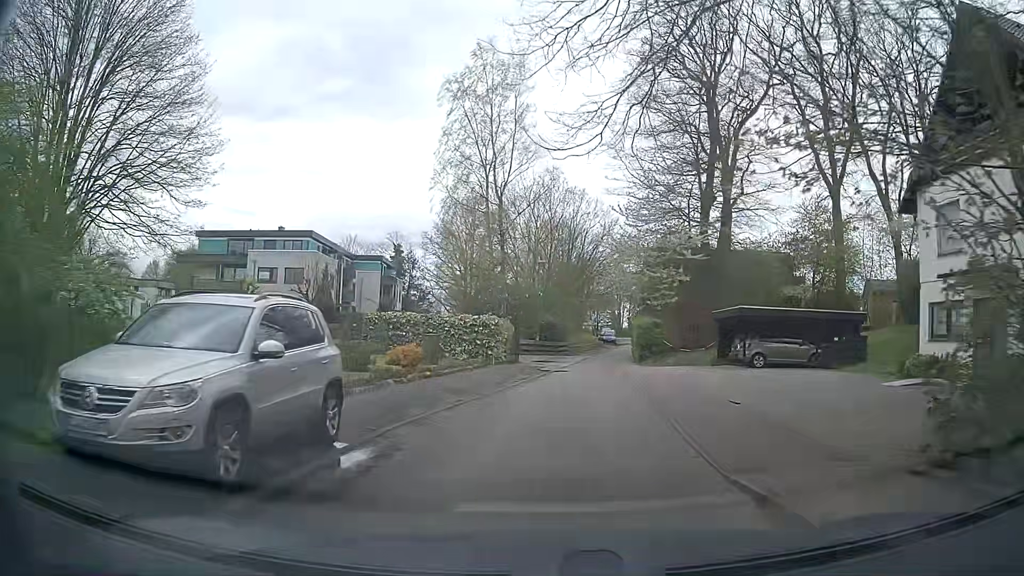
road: residential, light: Day
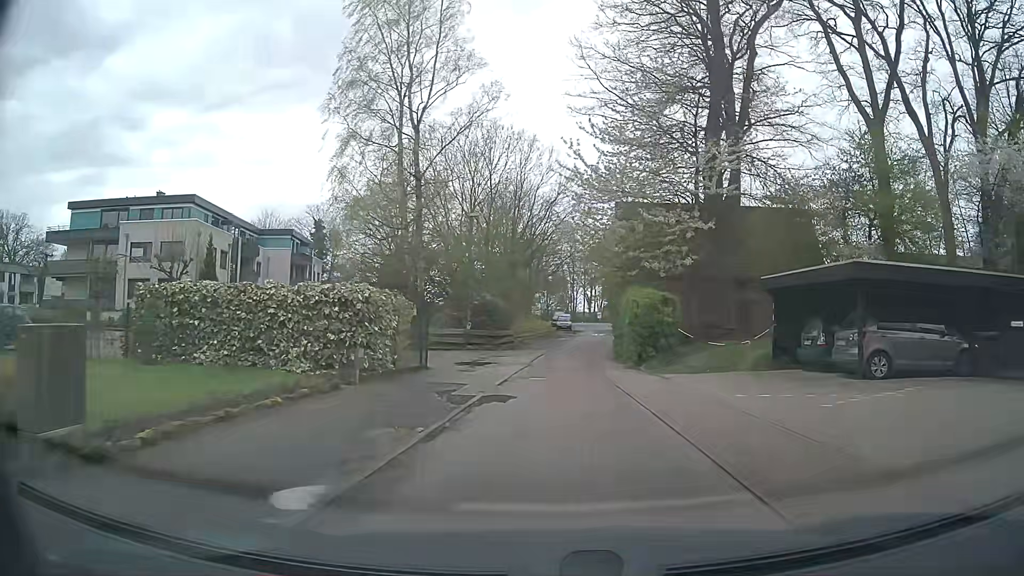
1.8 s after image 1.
(+0.6, +14.6) m; +4°
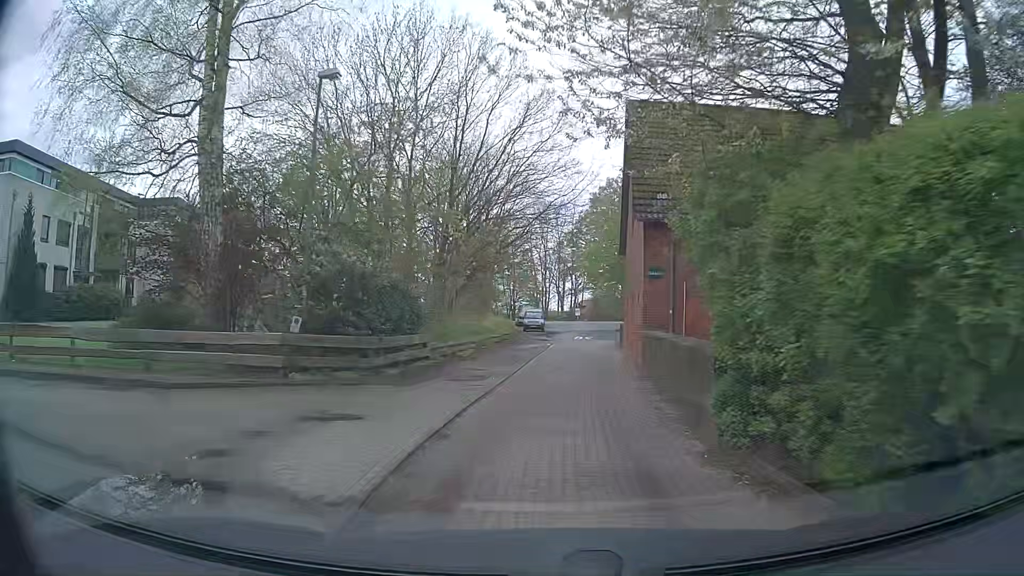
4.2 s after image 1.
(+1.0, +19.2) m; +2°
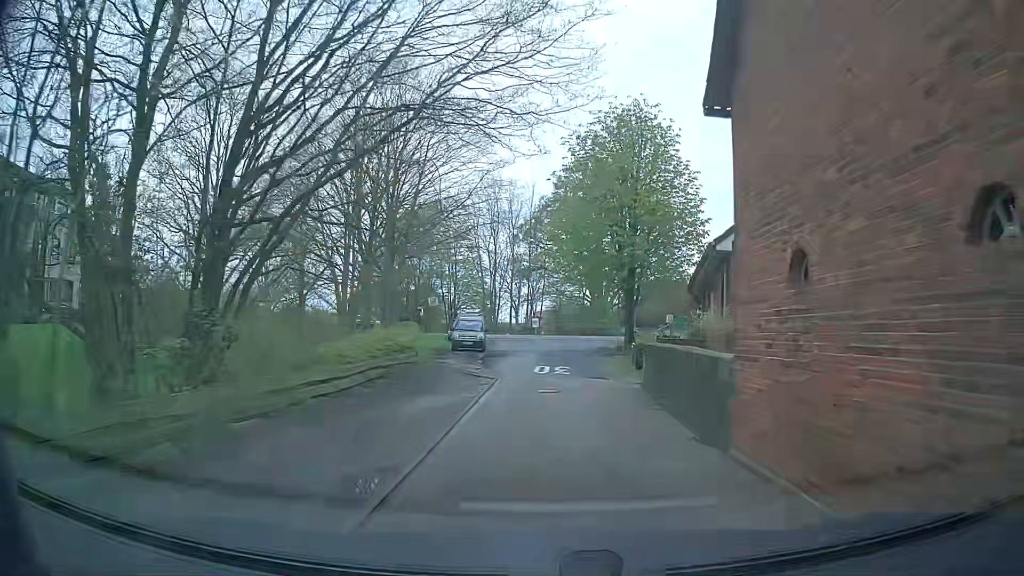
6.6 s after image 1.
(+1.4, +19.4) m; +7°
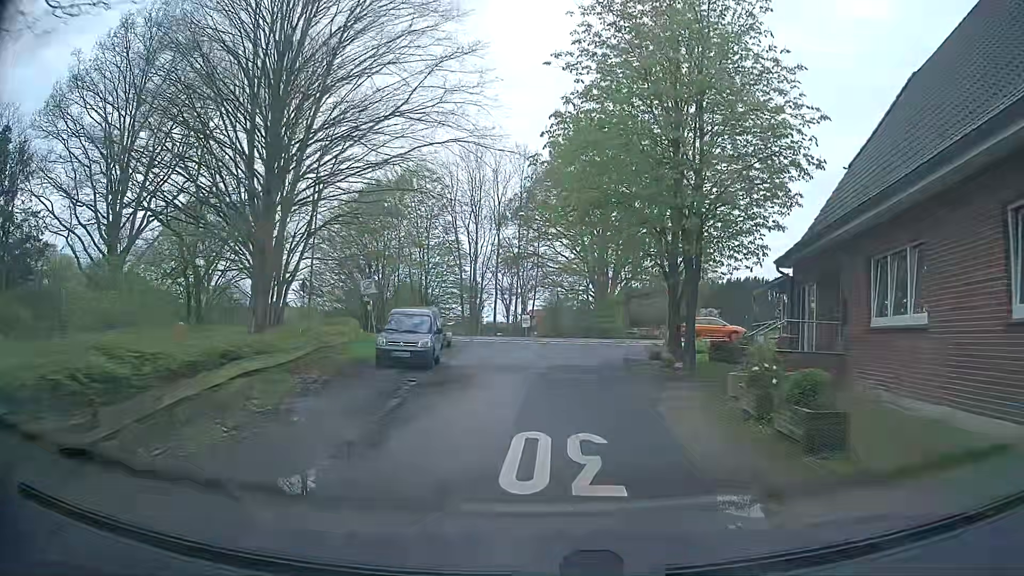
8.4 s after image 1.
(-0.2, +14.3) m; -1°
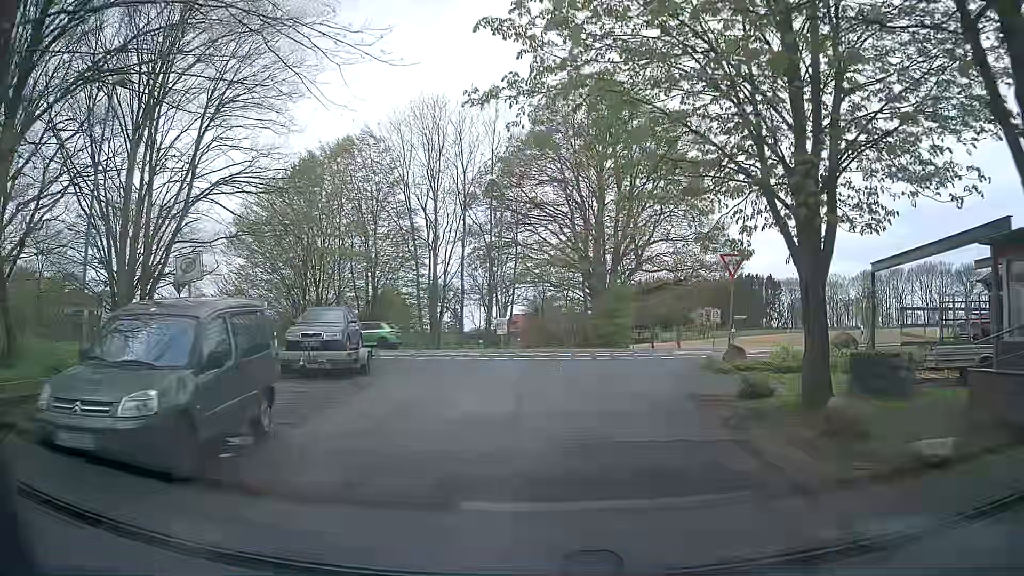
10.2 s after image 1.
(0.0, +13.3) m; 0°
